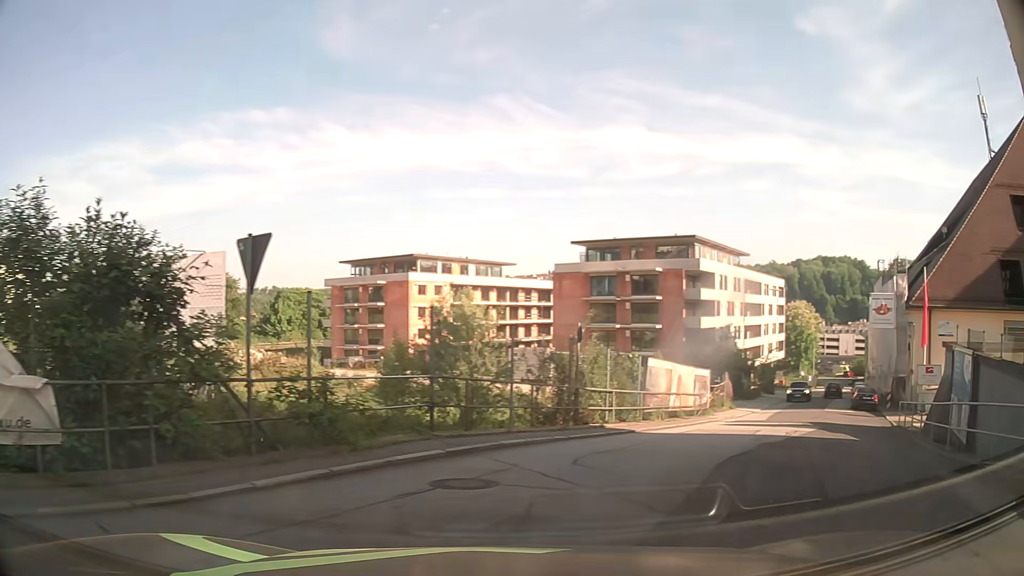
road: residential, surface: asphalt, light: Day
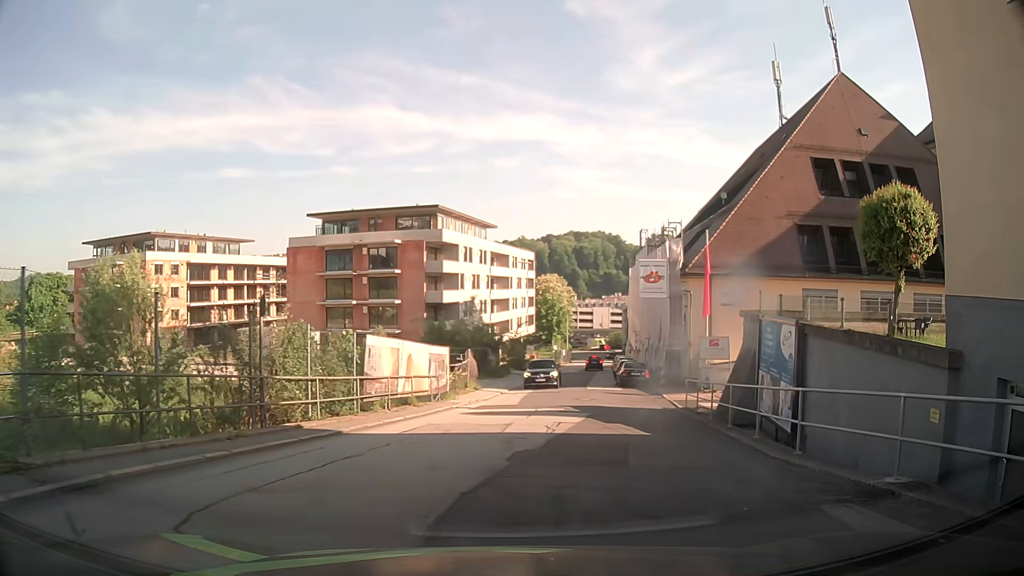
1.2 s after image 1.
(+0.8, +4.3) m; +19°
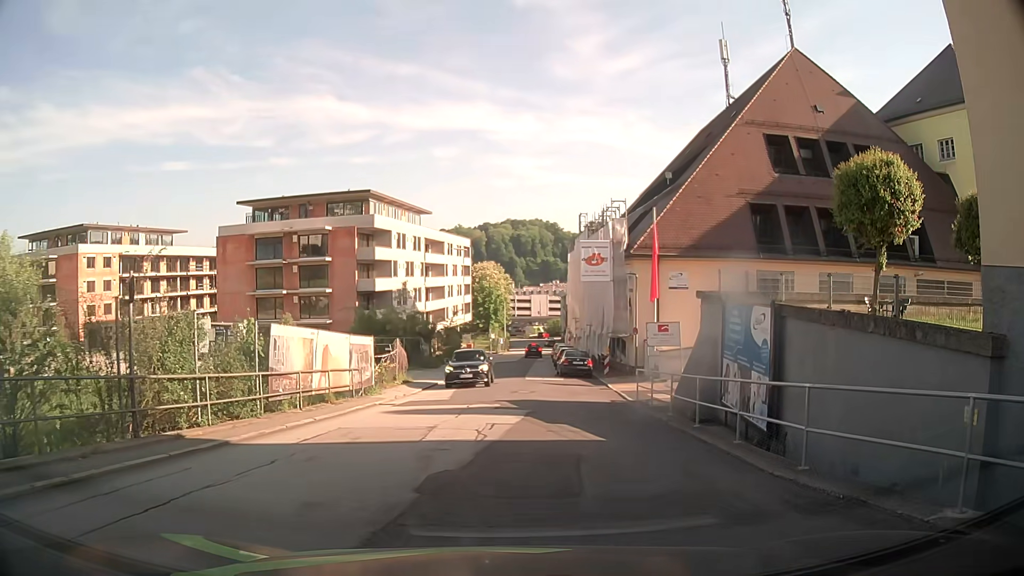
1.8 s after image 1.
(+0.1, +2.5) m; +5°
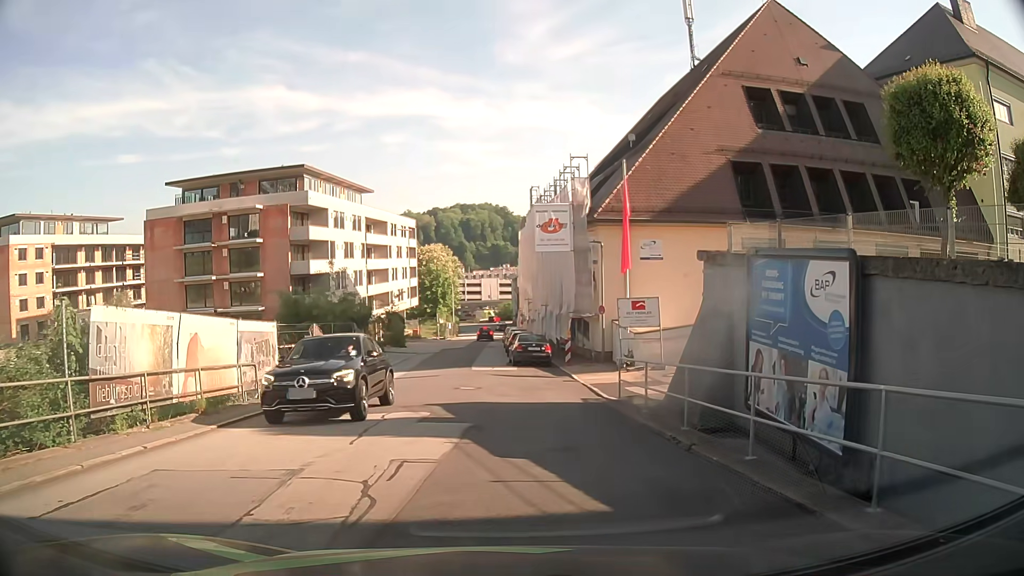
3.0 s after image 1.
(+0.3, +5.5) m; +5°
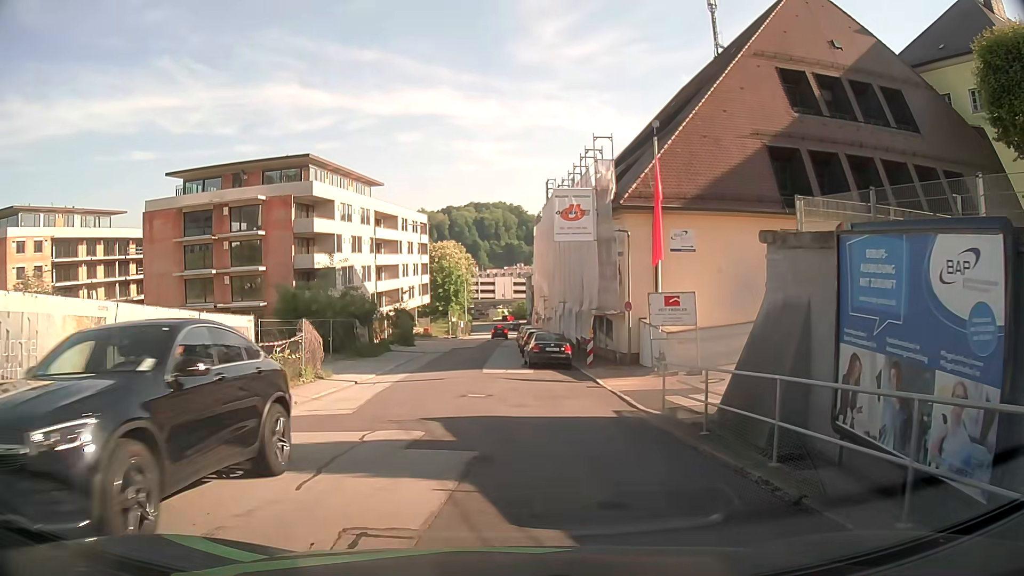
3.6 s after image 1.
(-0.1, +3.0) m; -3°
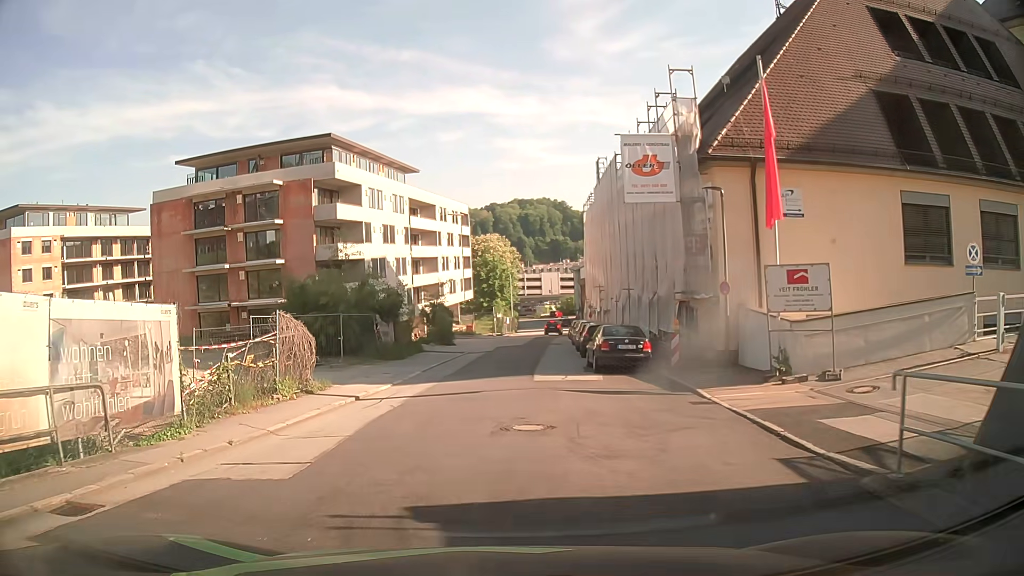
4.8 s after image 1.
(0.0, +6.7) m; -2°
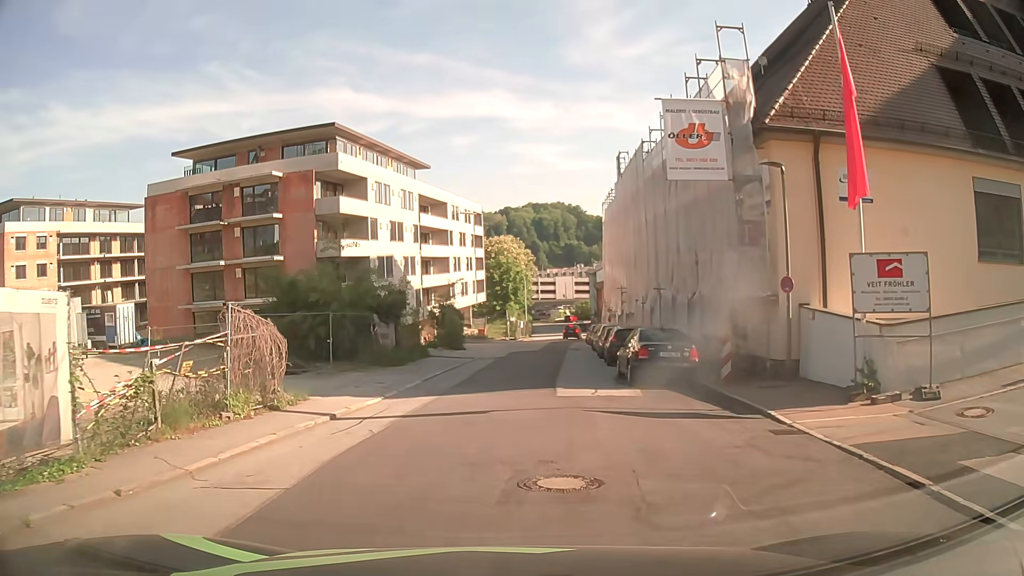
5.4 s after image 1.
(-0.1, +3.6) m; -3°
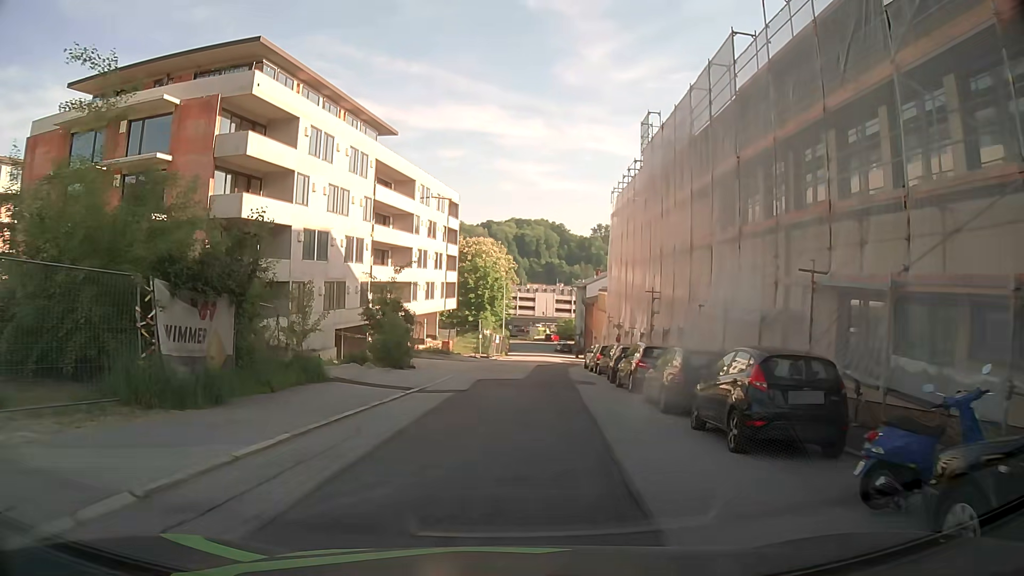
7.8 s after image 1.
(+0.4, +15.9) m; +4°
